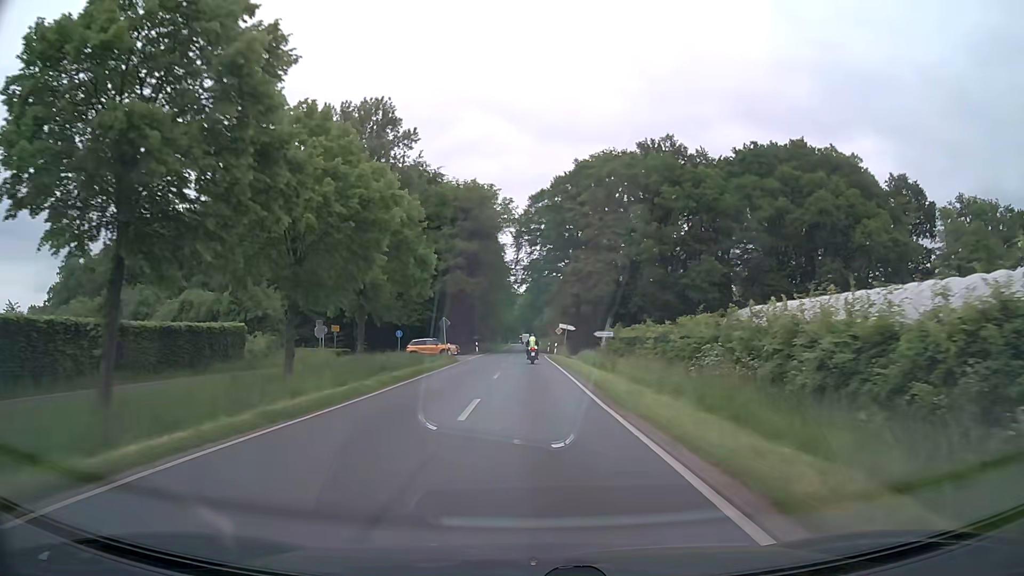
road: secondary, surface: asphalt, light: Day
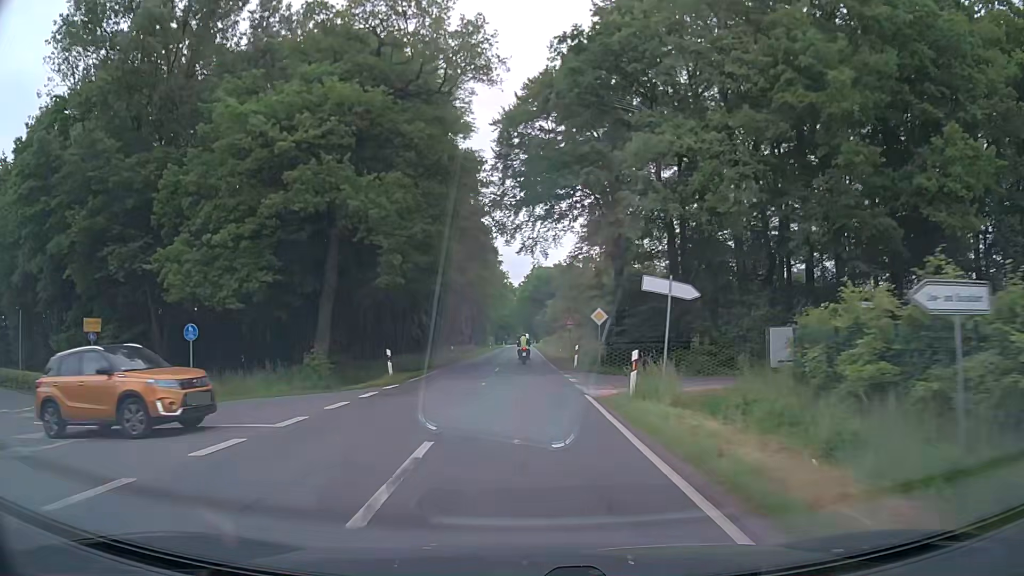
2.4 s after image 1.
(+0.1, +42.1) m; 0°
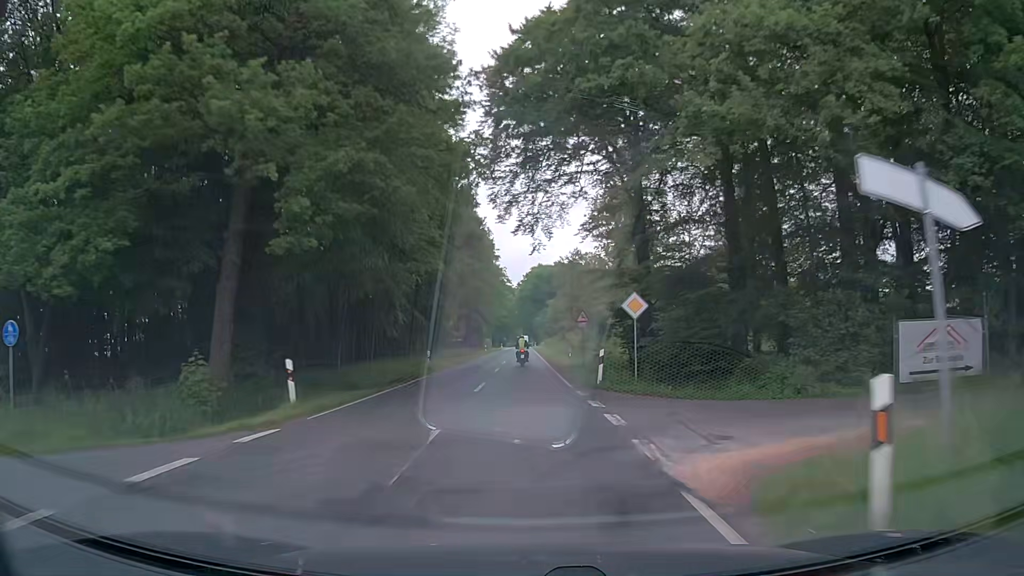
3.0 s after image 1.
(-0.1, +10.5) m; 0°
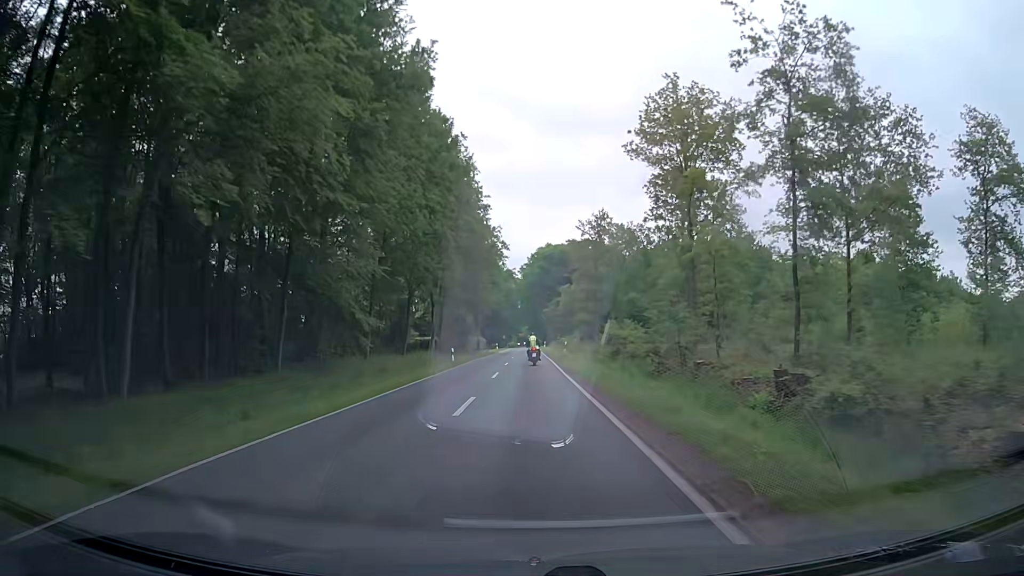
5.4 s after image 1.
(-0.3, +42.2) m; 0°
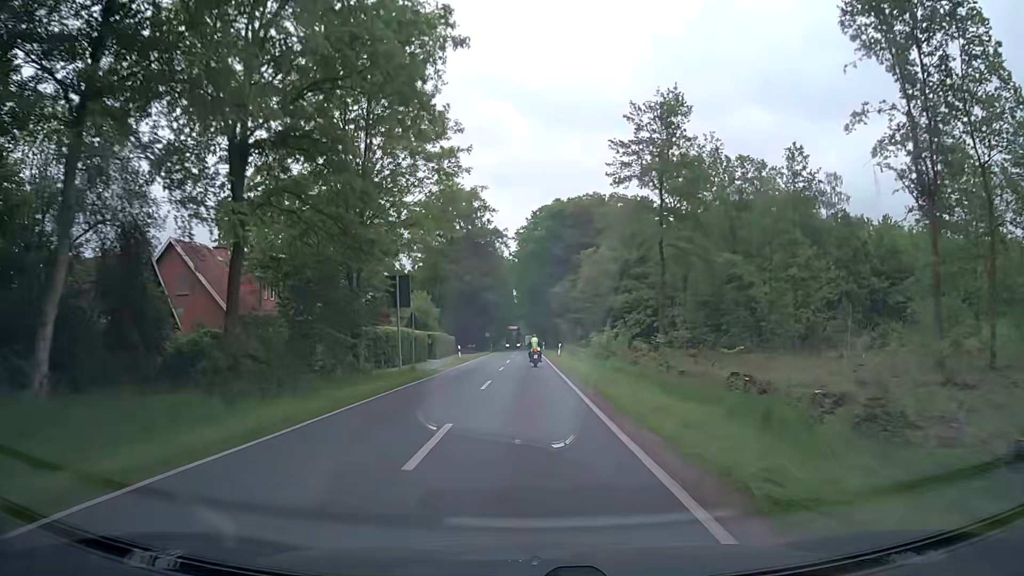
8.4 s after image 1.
(-0.4, +52.6) m; 0°
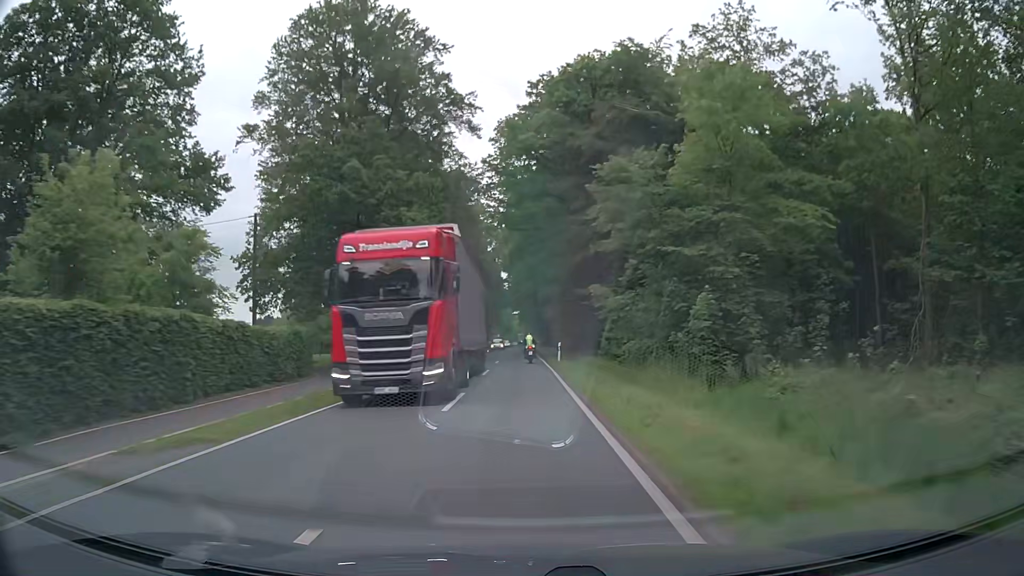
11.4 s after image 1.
(0.0, +54.3) m; +1°
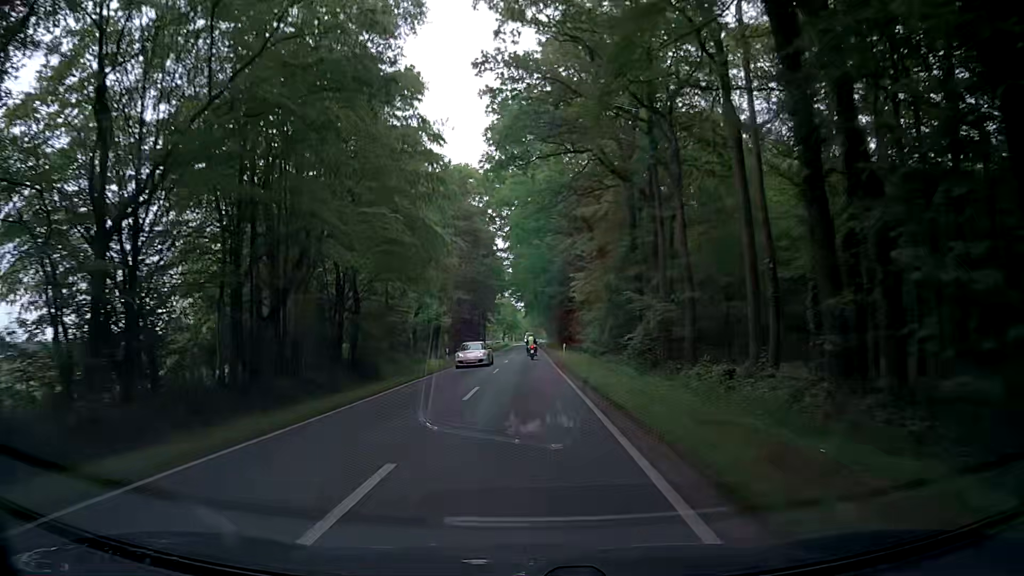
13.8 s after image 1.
(-0.6, +45.3) m; -2°
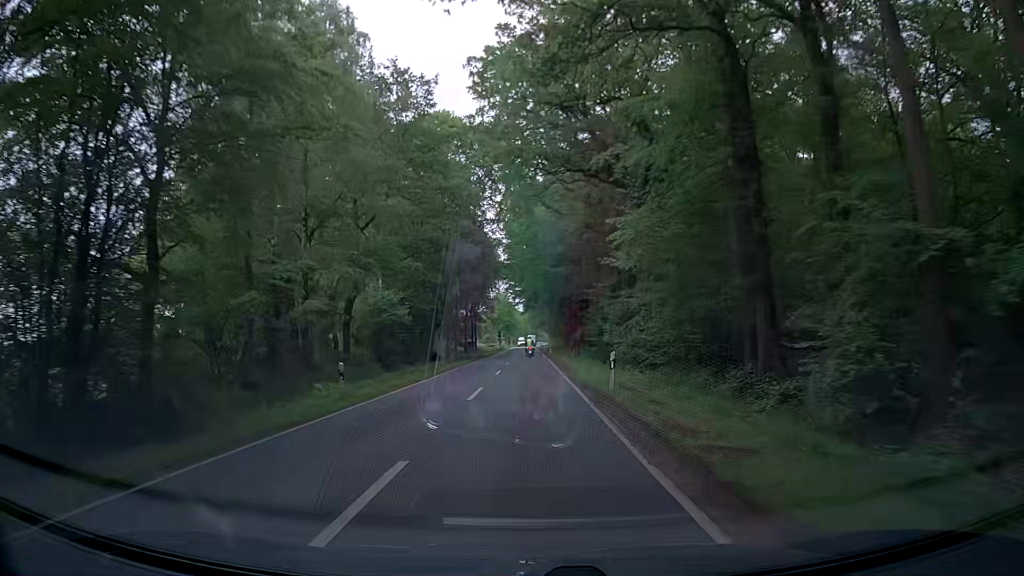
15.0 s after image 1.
(+0.3, +23.8) m; 0°
(0, +10) (0, +20) (+1, +30) (+1, +40) (+1, +50) (+1, +60) (+1, +70) (+2, +80) (+2, +90) (+2, +100) m
